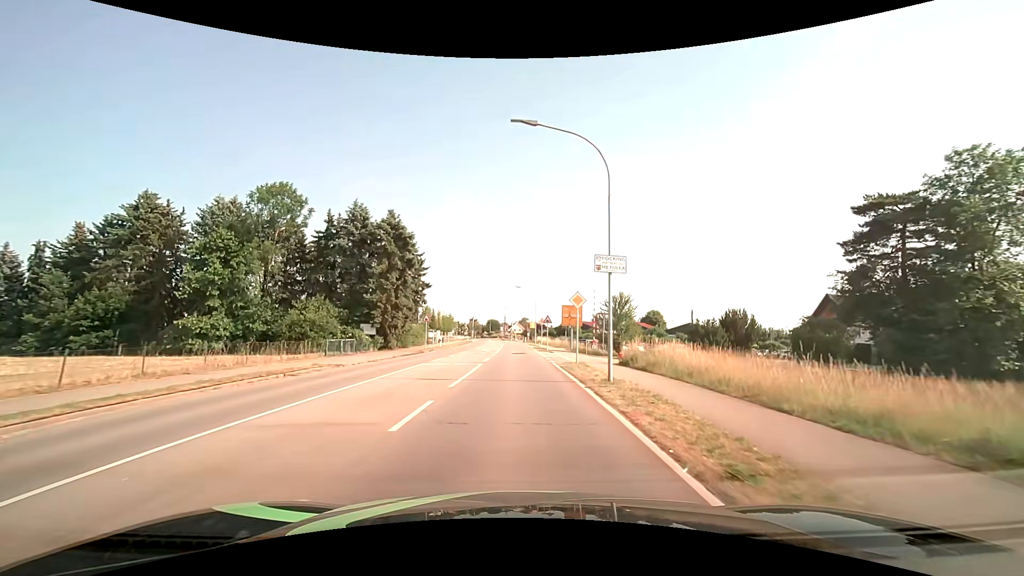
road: secondary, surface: asphalt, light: Day
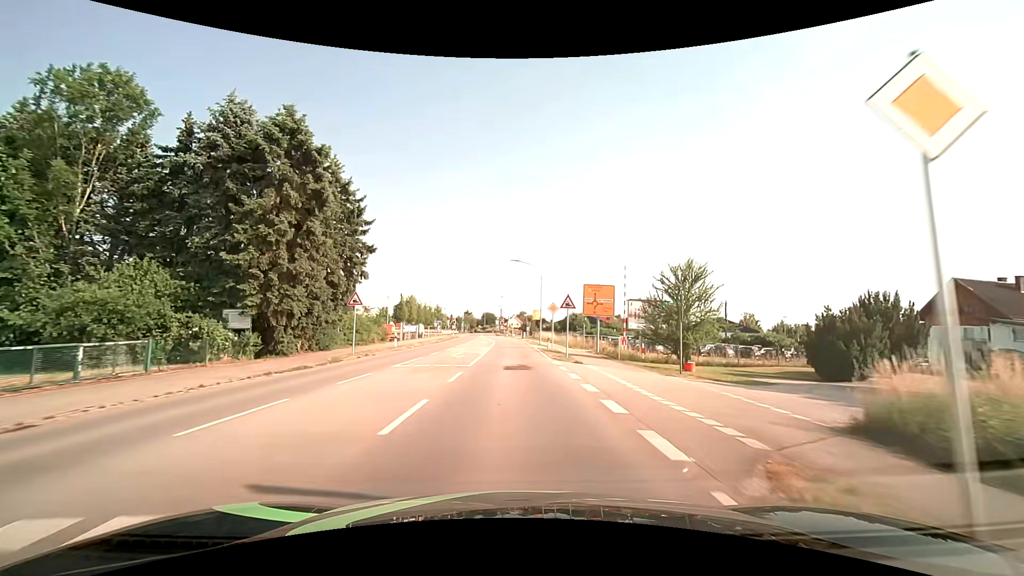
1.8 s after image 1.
(+0.1, +20.0) m; 0°
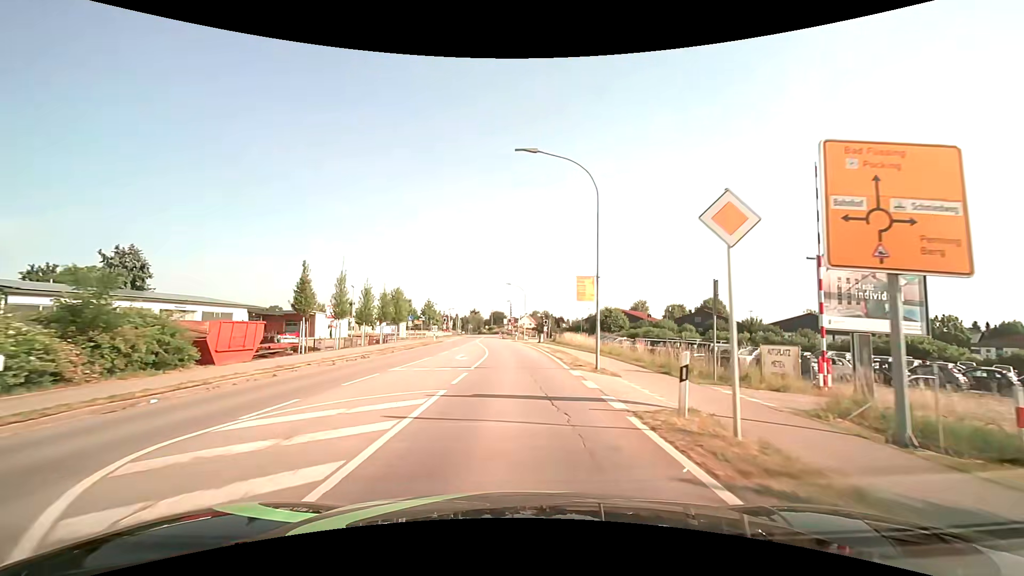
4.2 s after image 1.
(-0.1, +28.3) m; -1°
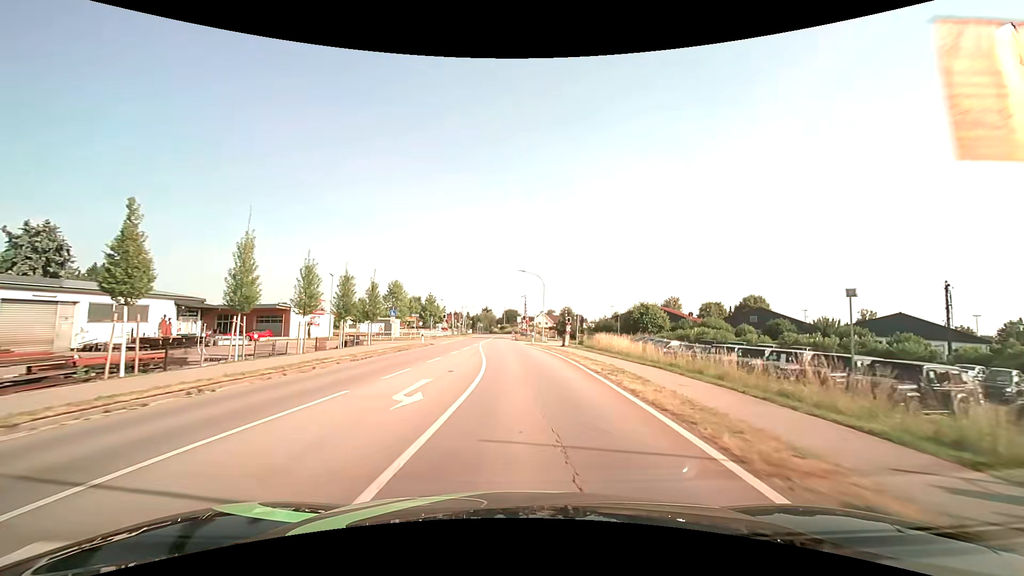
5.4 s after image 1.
(-0.1, +14.2) m; -1°
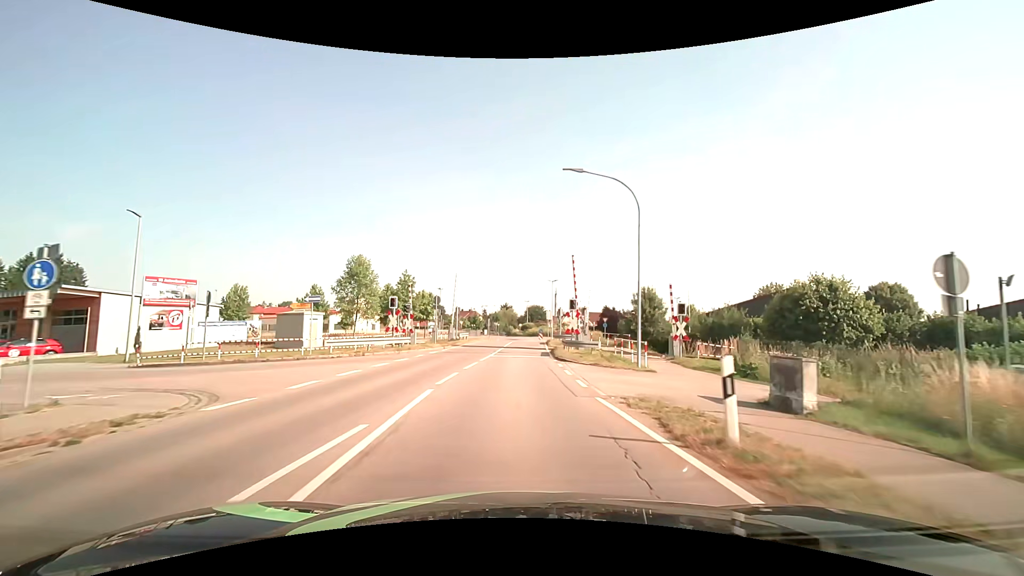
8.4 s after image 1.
(-0.9, +34.4) m; -3°
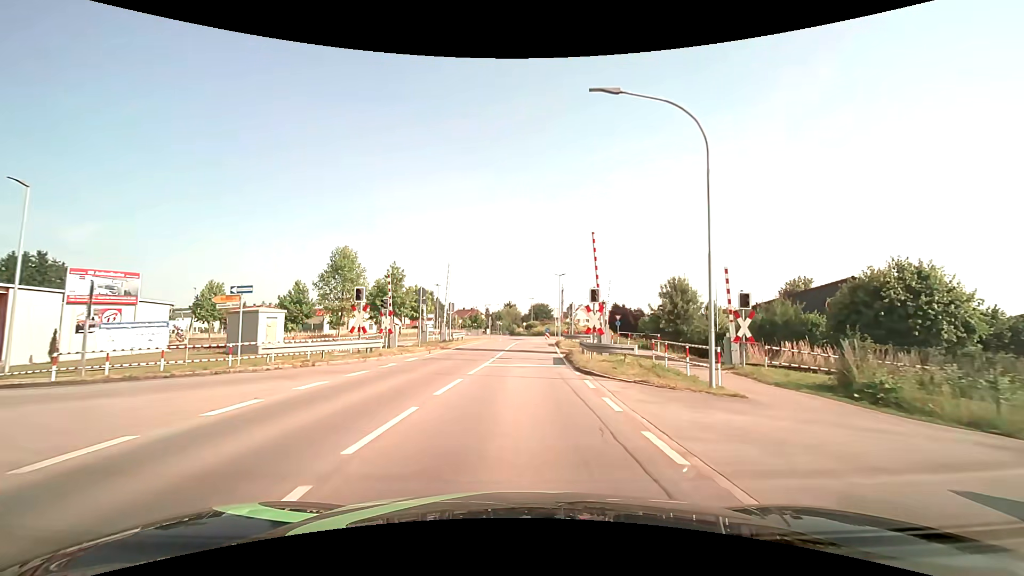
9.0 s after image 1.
(0.0, +6.5) m; 0°
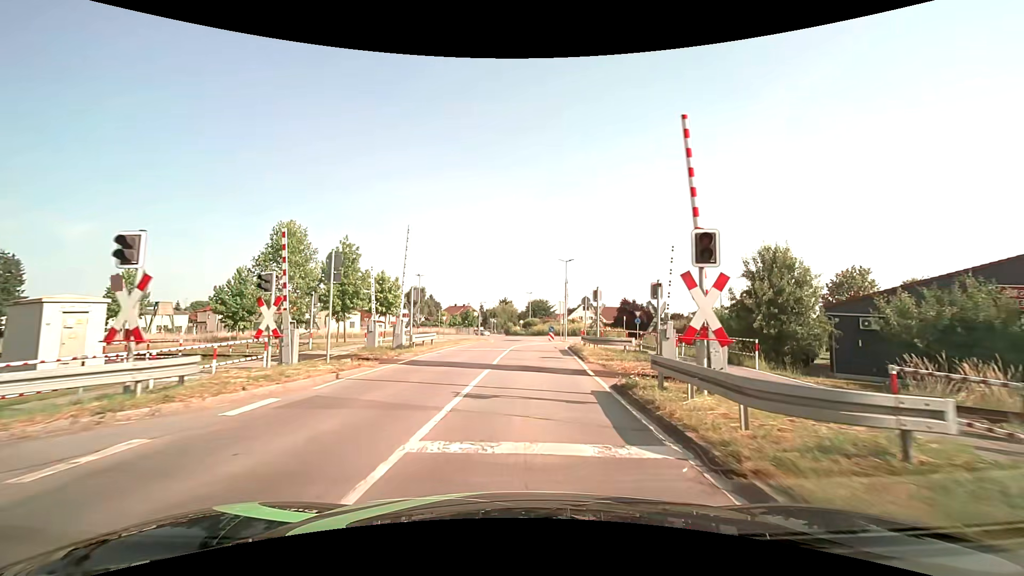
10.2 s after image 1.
(0.0, +12.4) m; 0°
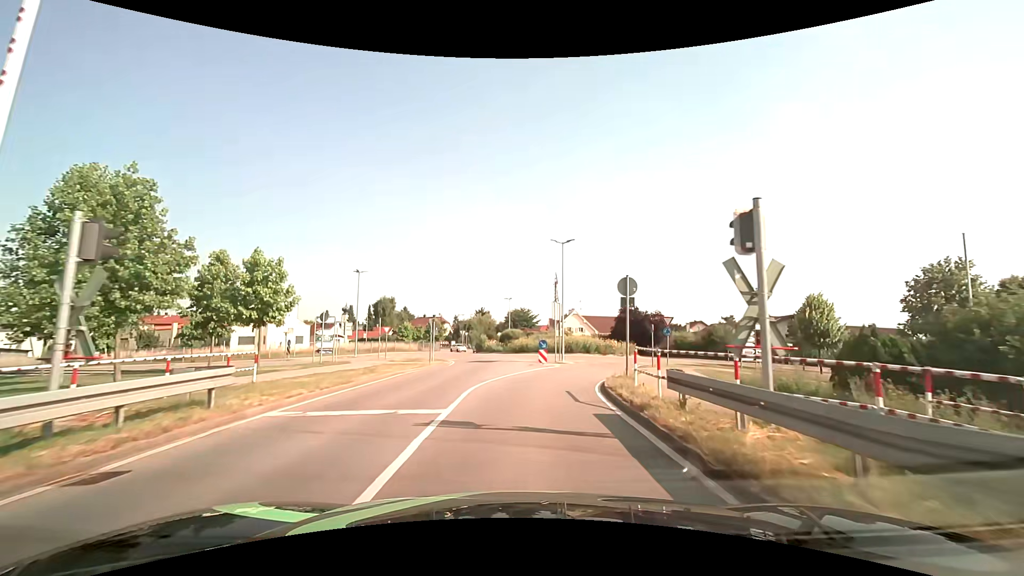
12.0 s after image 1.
(+0.4, +17.3) m; +1°
(0, +10) (+2, +20) (+4, +30) (+8, +39) (+14, +47) (+17, +56) (+15, +66) (+8, +73) (+2, +81) (-3, +90) m
